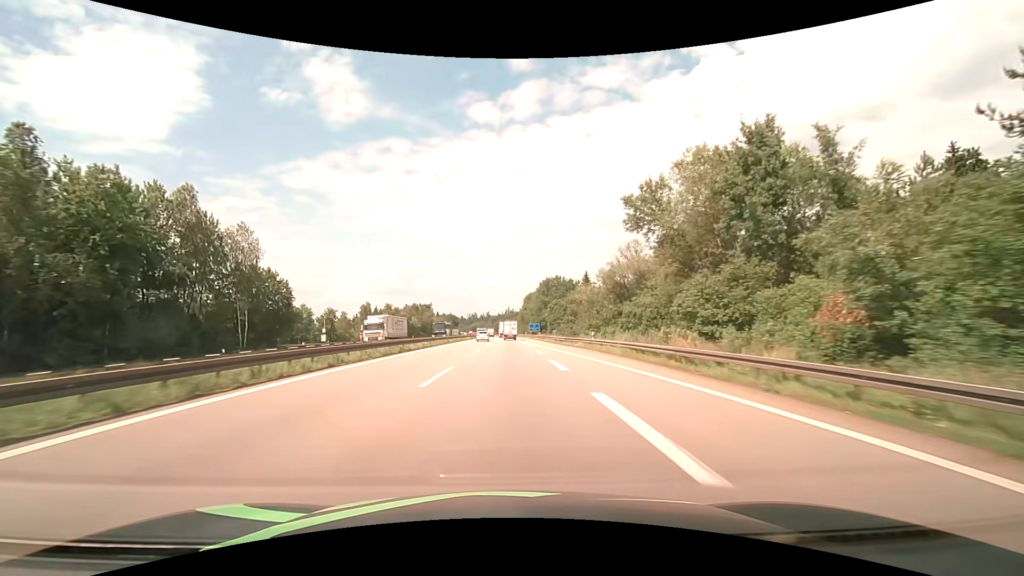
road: motorway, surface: asphalt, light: Day
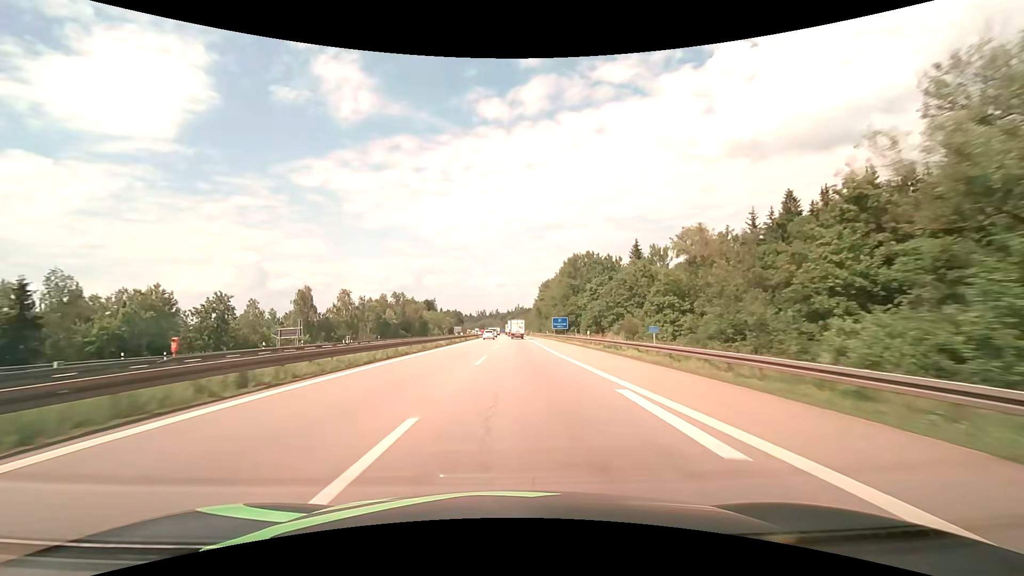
(-0.5, +46.6) m; -1°
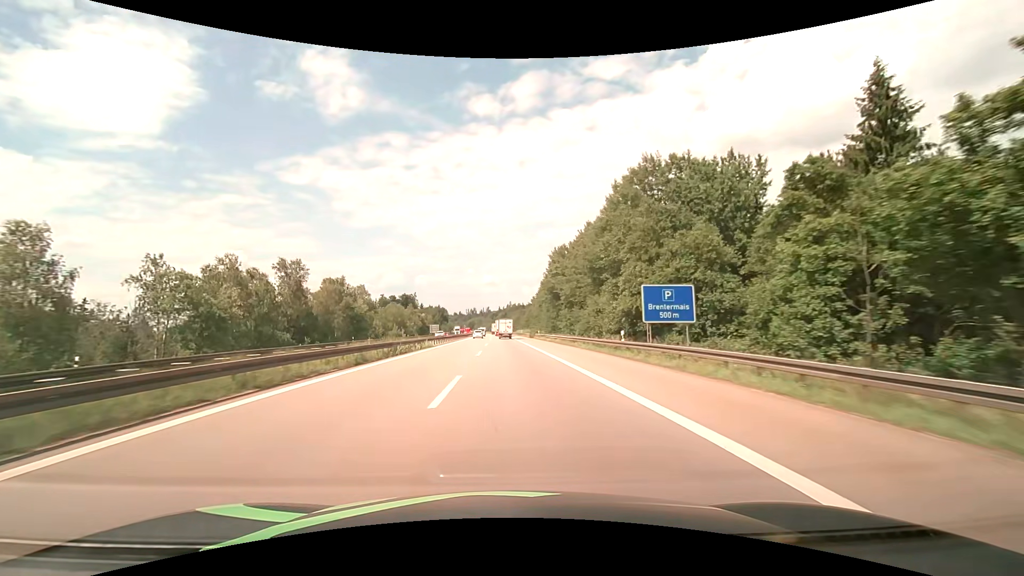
(+0.5, +64.6) m; +1°
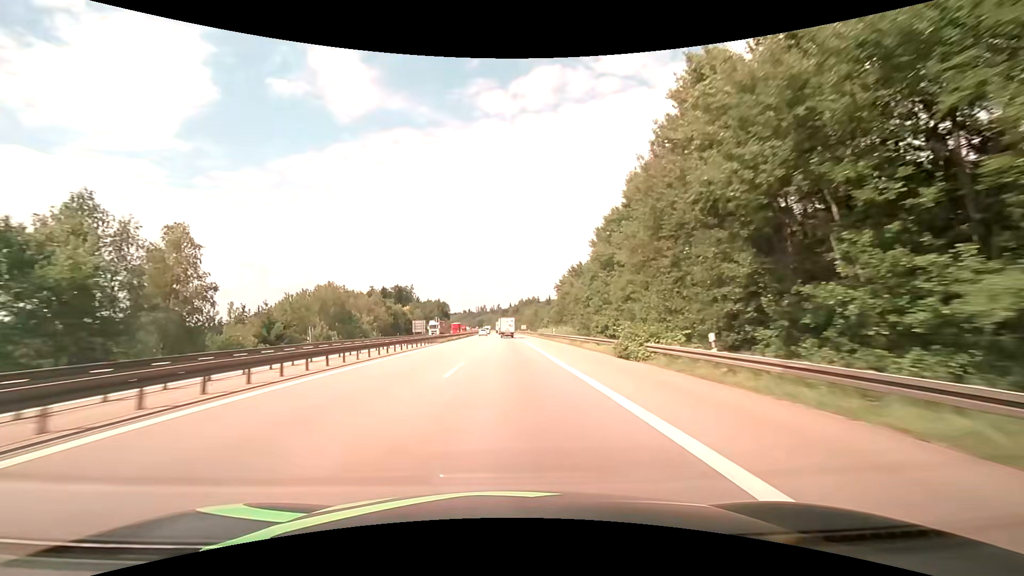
(-0.7, +66.9) m; -1°
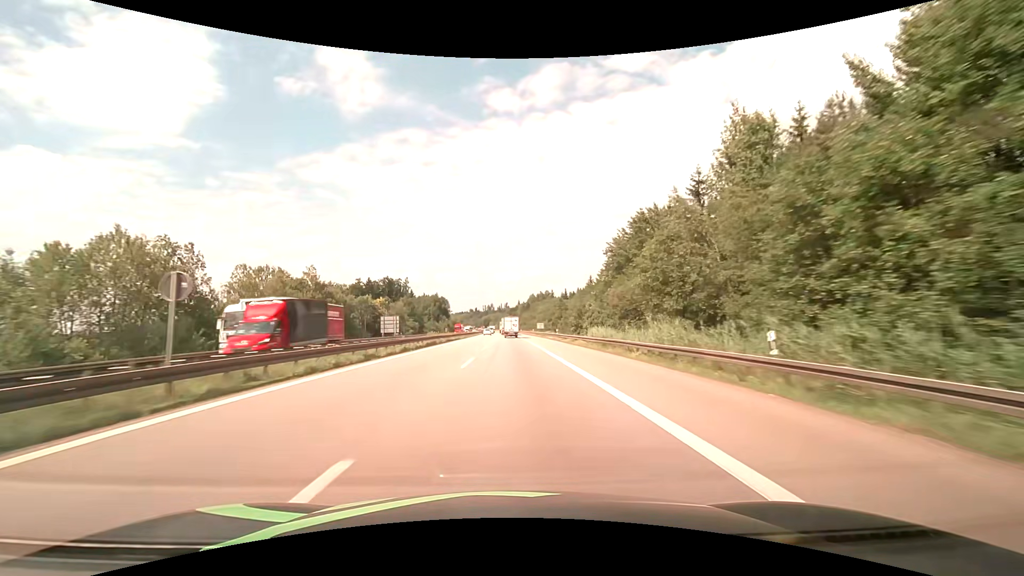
(-0.3, +51.1) m; -1°
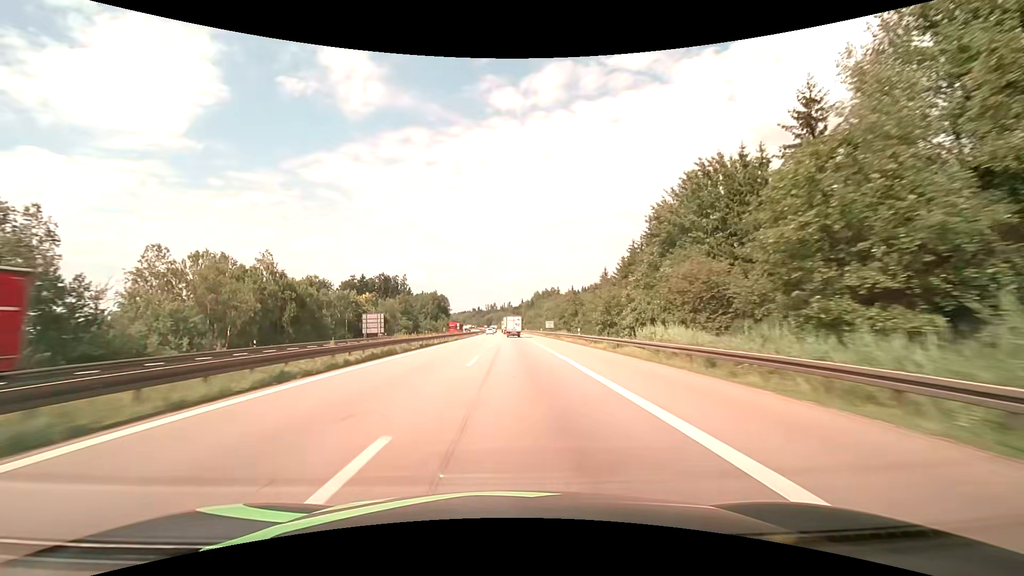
(0.0, +17.2) m; 0°
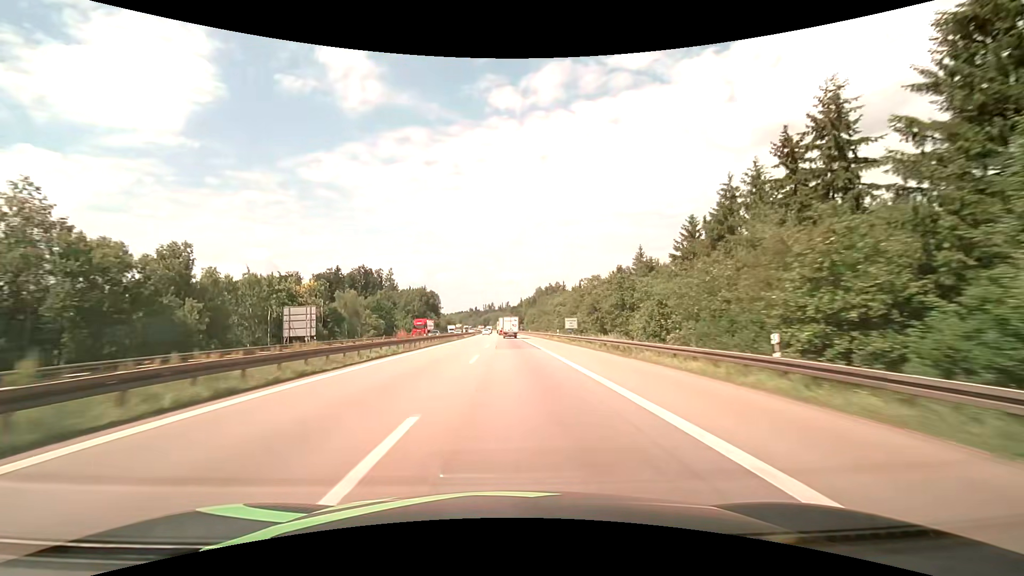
(-0.1, +34.5) m; 0°
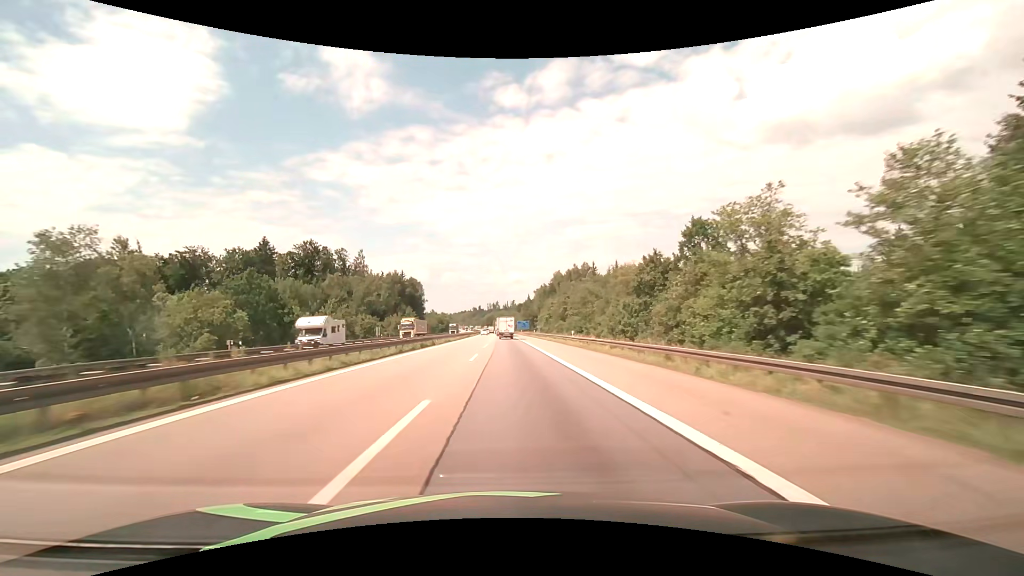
(-0.6, +69.7) m; -1°
